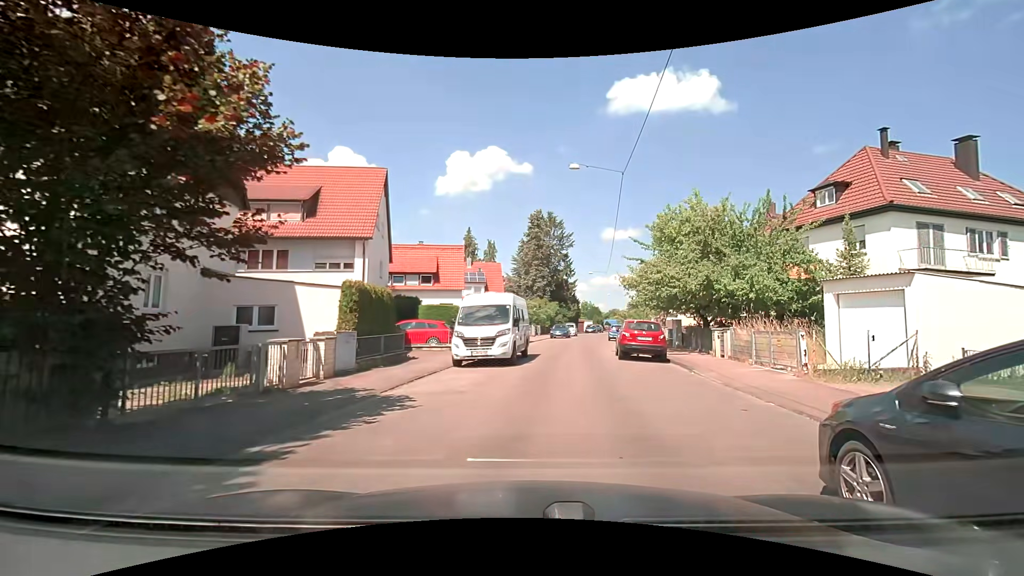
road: residential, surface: asphalt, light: Day
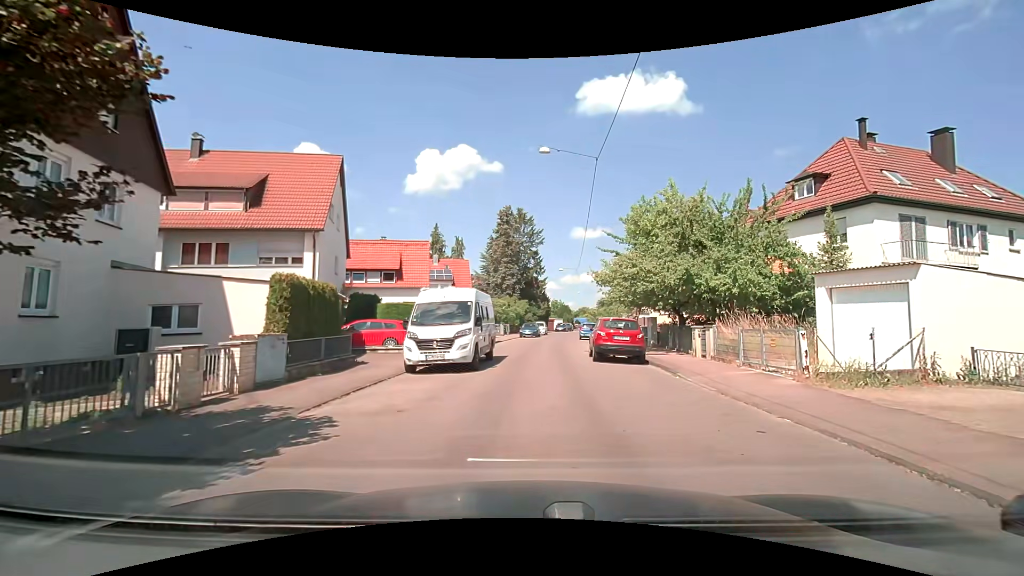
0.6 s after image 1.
(0.0, +2.1) m; +3°
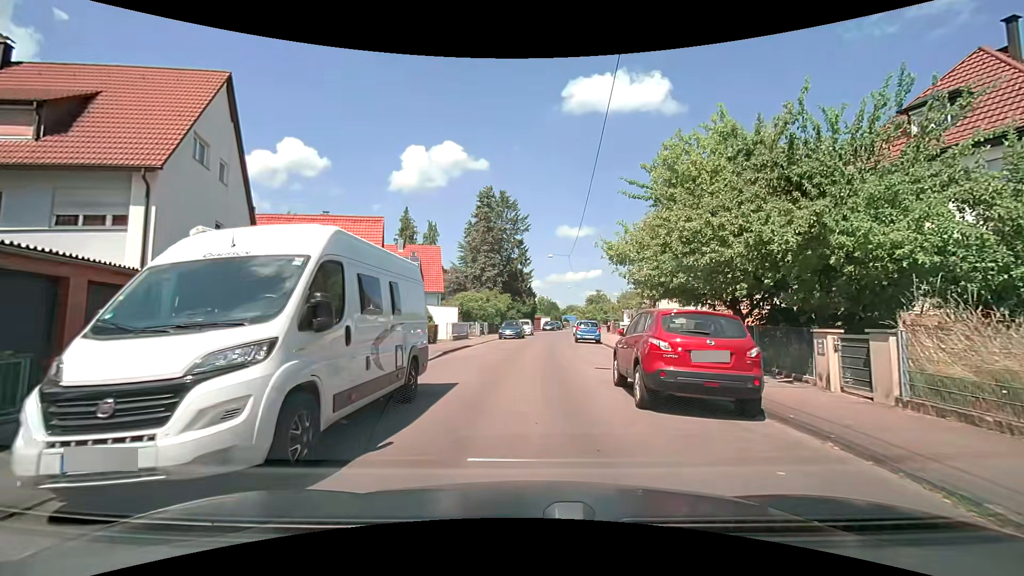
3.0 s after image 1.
(+0.3, +10.1) m; +2°
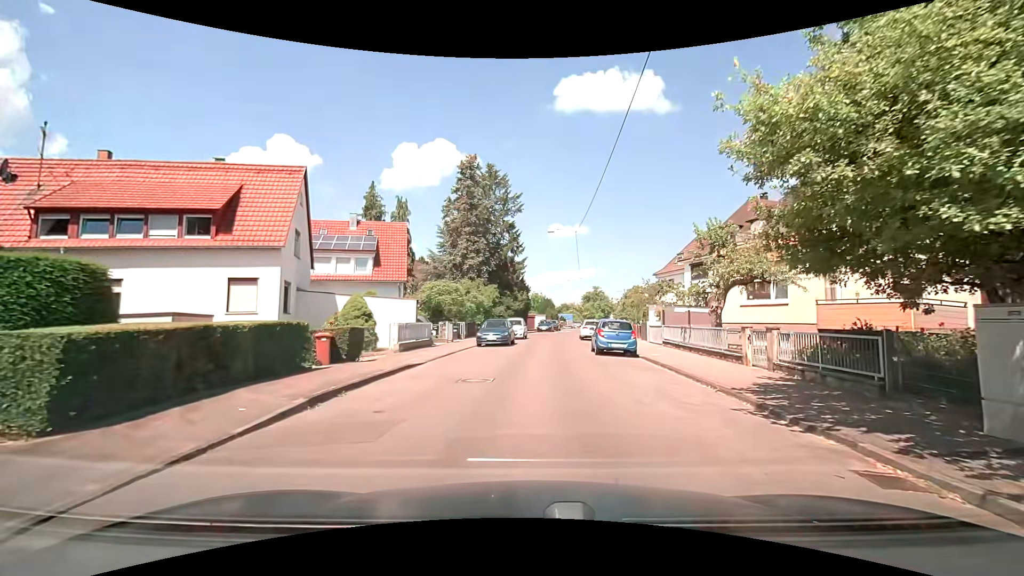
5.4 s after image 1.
(0.0, +12.3) m; +1°
(0, +10) (0, +20) (+1, +30) (+2, +40) (+3, +50) (+4, +60) (+6, +70) (+7, +80) (+9, +89) (+12, +99) m
